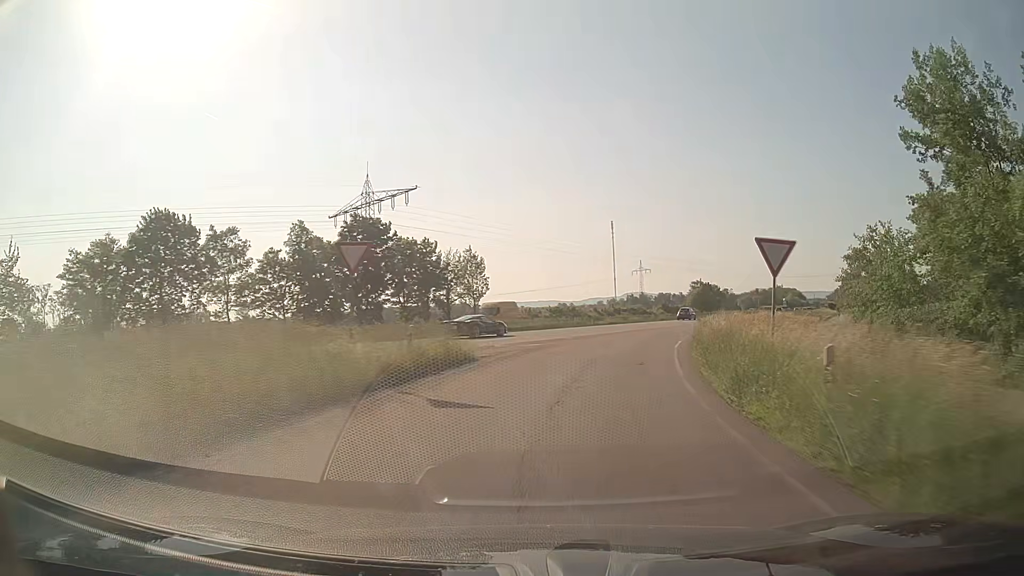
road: trunk_link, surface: asphalt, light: Day
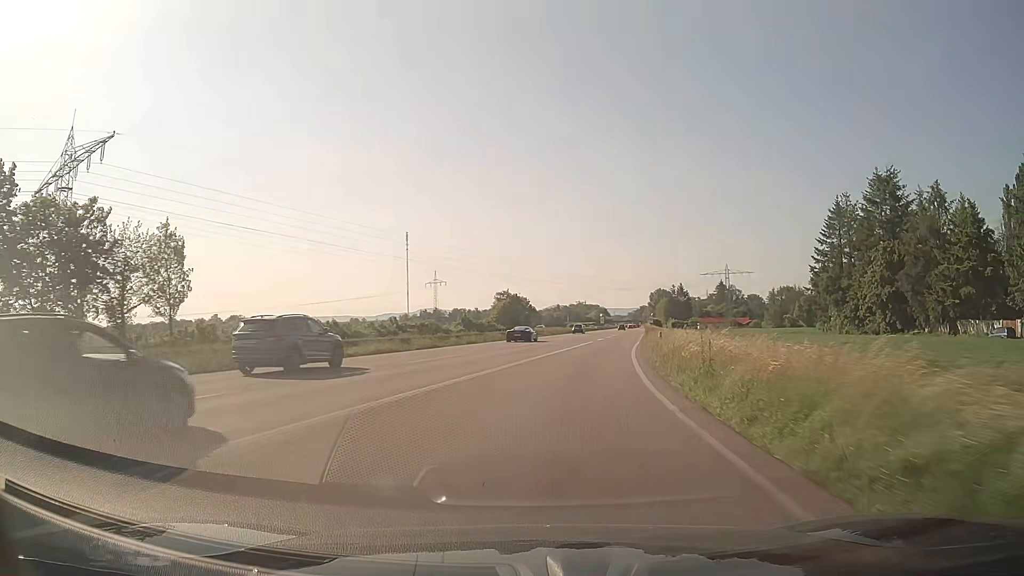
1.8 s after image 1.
(+4.7, +30.0) m; +17°
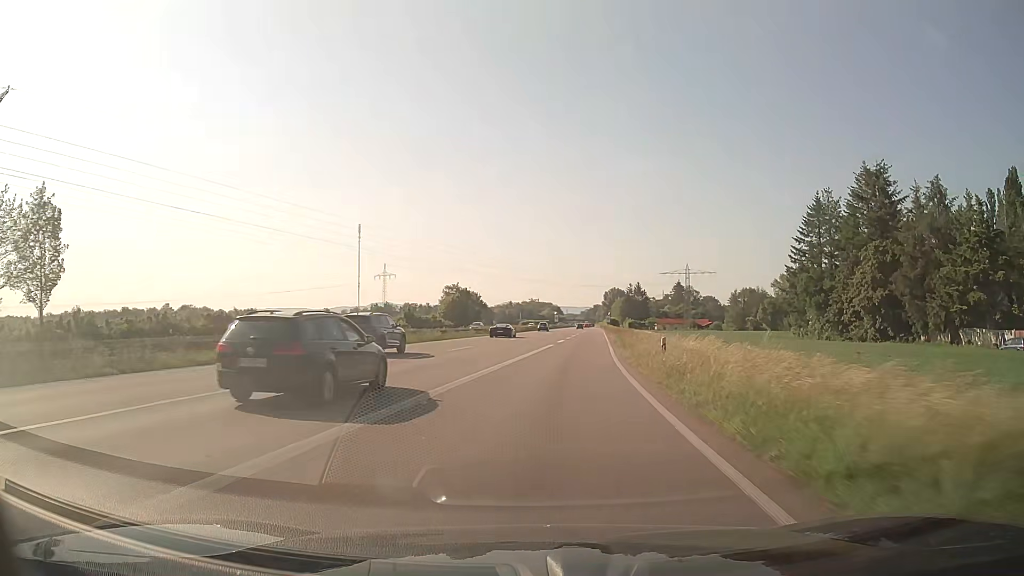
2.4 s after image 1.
(+0.4, +10.3) m; +4°
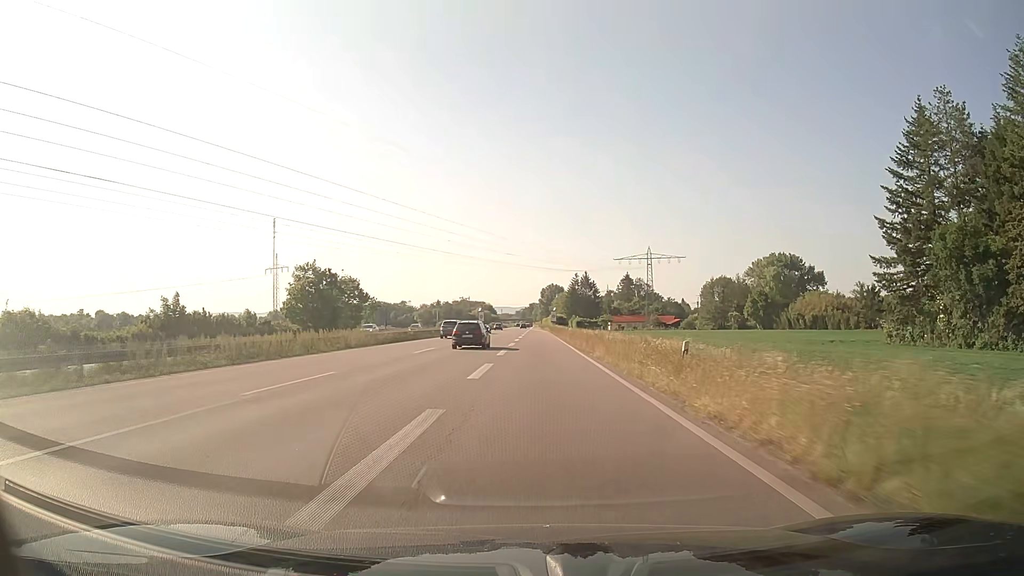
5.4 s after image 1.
(+4.2, +56.0) m; +5°
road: trunk
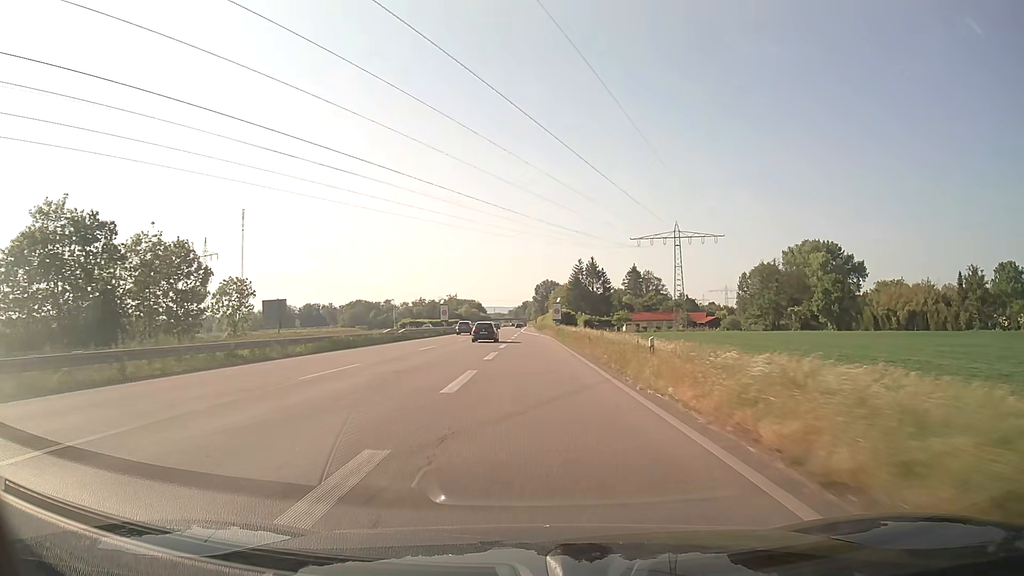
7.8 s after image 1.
(+0.4, +51.8) m; 0°
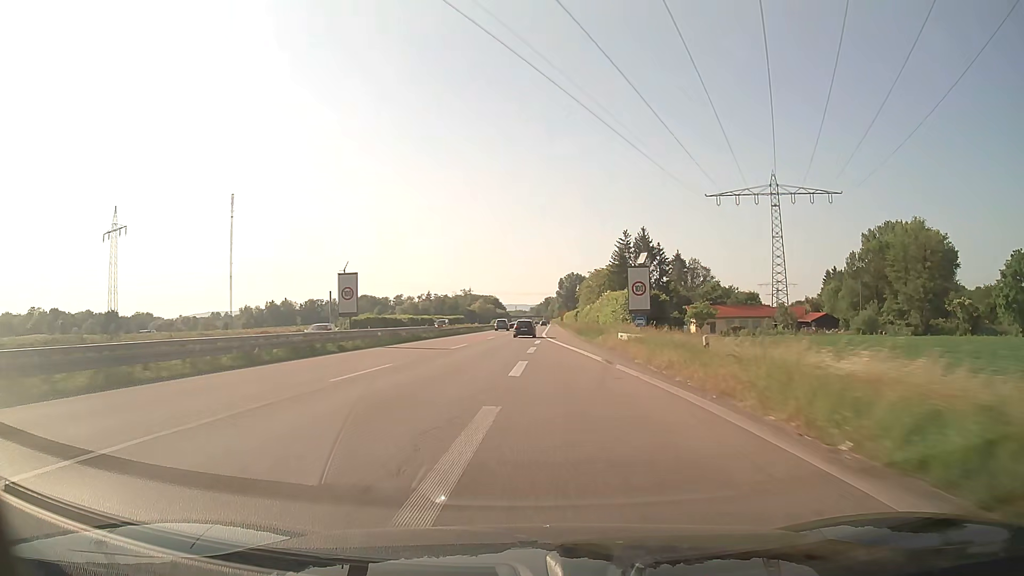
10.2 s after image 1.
(-0.7, +56.9) m; -2°
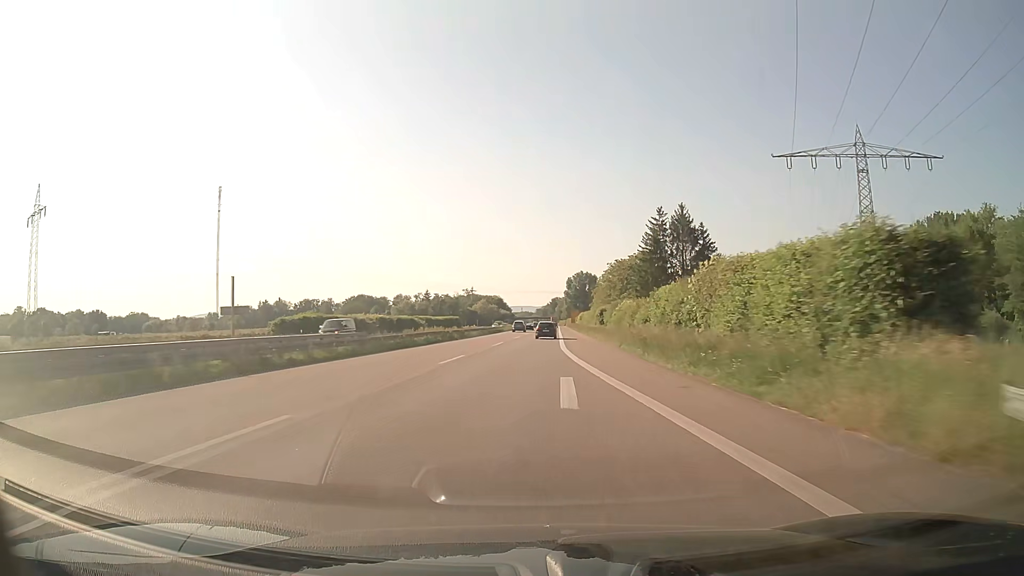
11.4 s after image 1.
(-0.2, +30.1) m; -1°
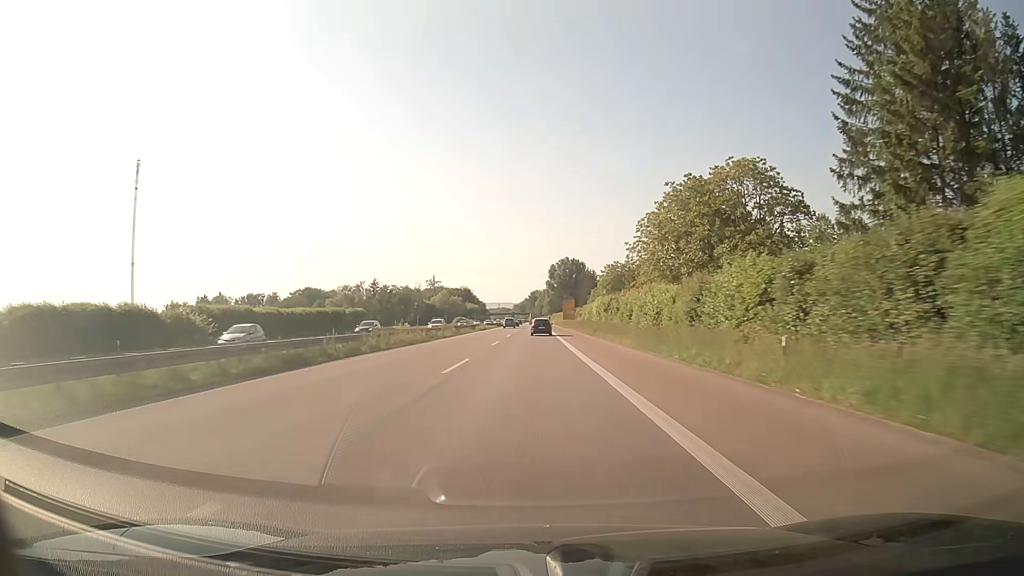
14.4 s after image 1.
(+1.6, +78.6) m; +2°
(0, +10) (0, +20) (0, +30) (0, +40) (0, +50) (0, +60) (0, +70) (0, +80) (0, +90) (0, +100) m
